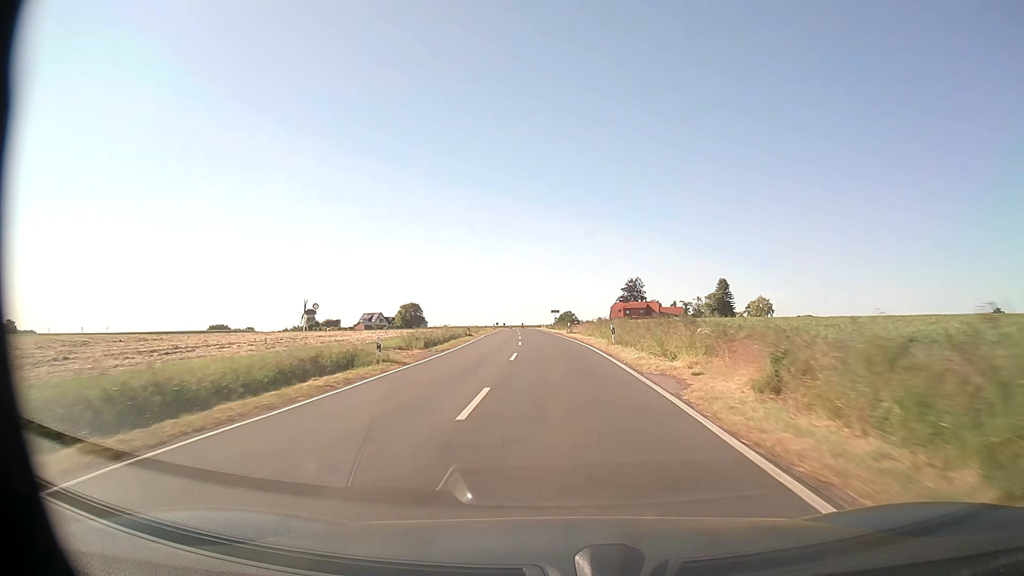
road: secondary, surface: asphalt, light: Day
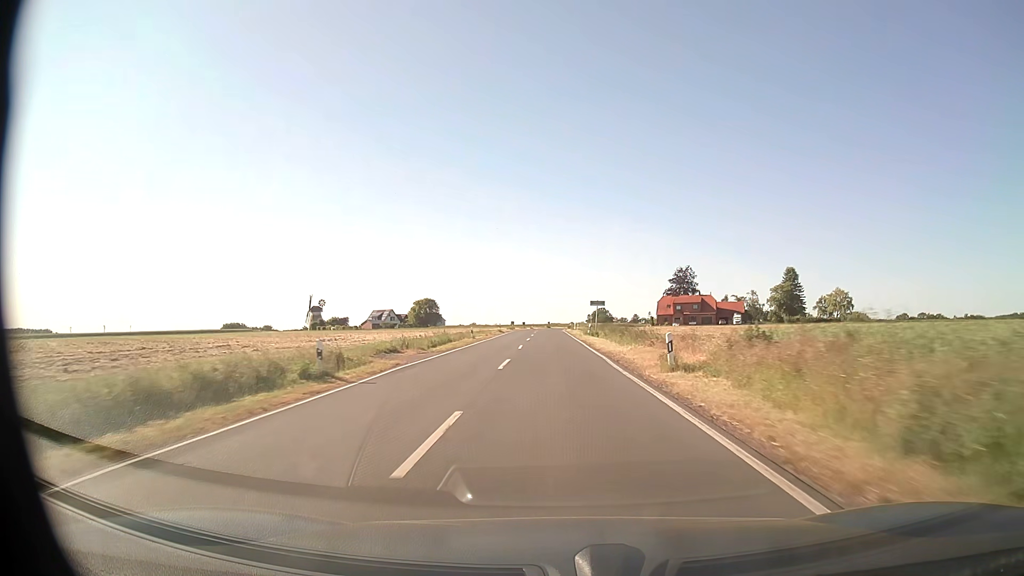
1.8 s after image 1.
(-0.8, +39.5) m; -3°
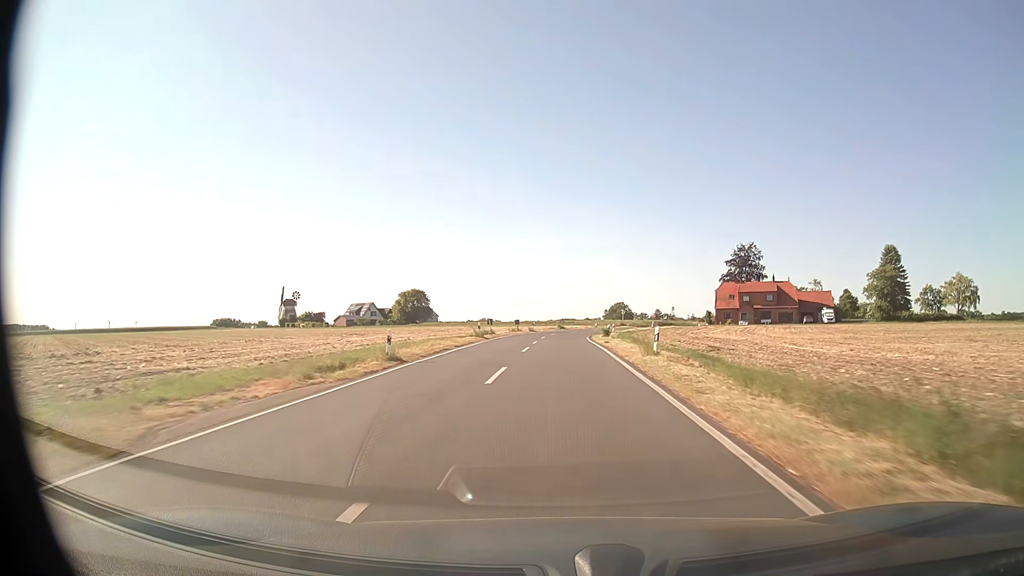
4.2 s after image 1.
(-0.7, +53.3) m; -1°
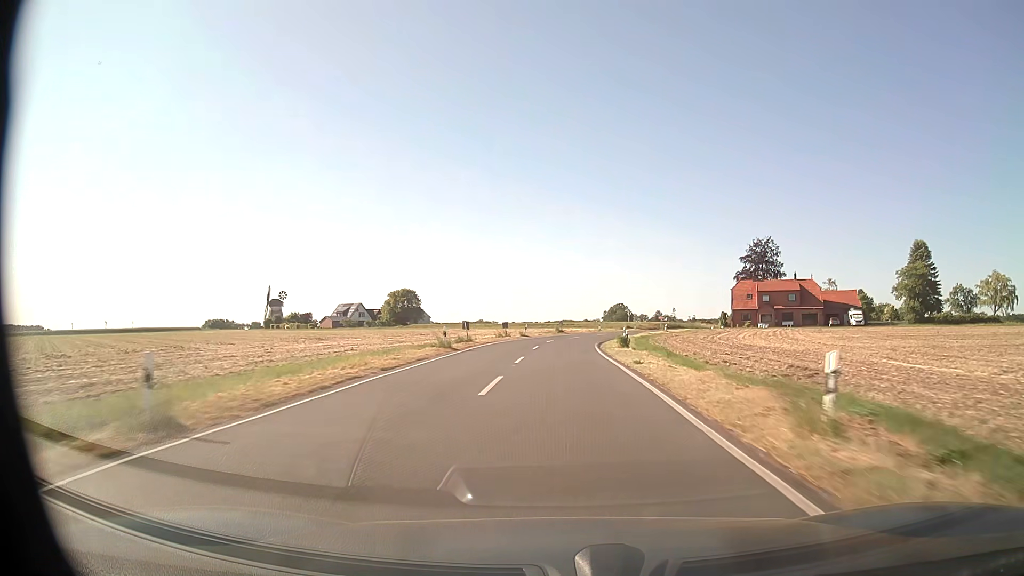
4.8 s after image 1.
(0.0, +13.2) m; 0°
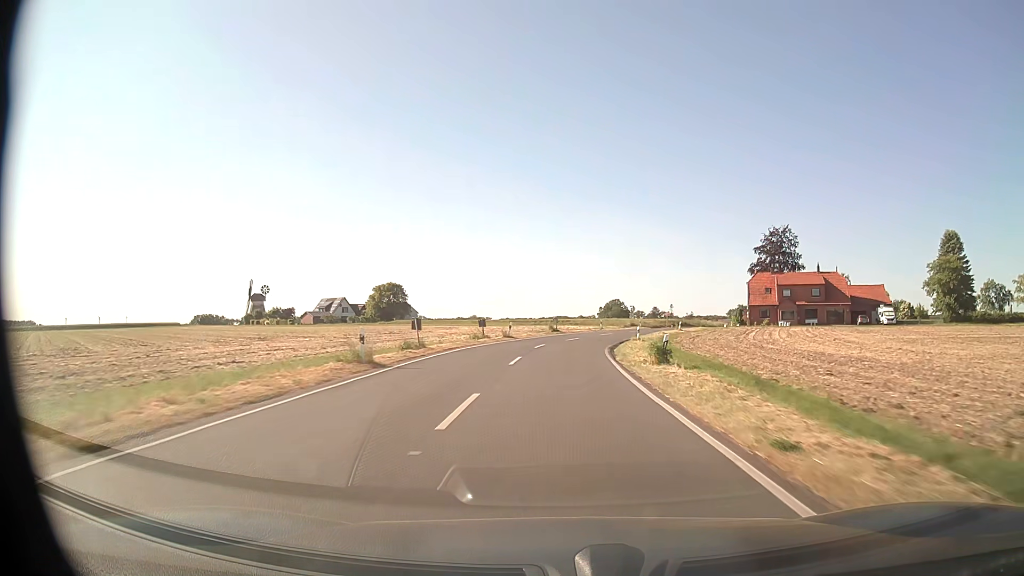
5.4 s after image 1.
(0.0, +13.1) m; 0°
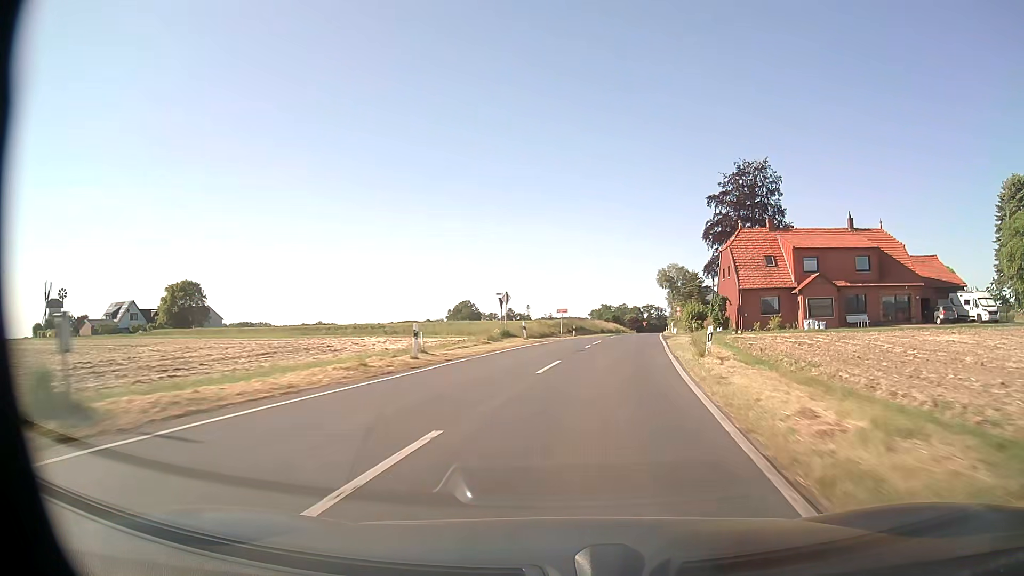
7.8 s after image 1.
(+4.1, +51.5) m; +12°
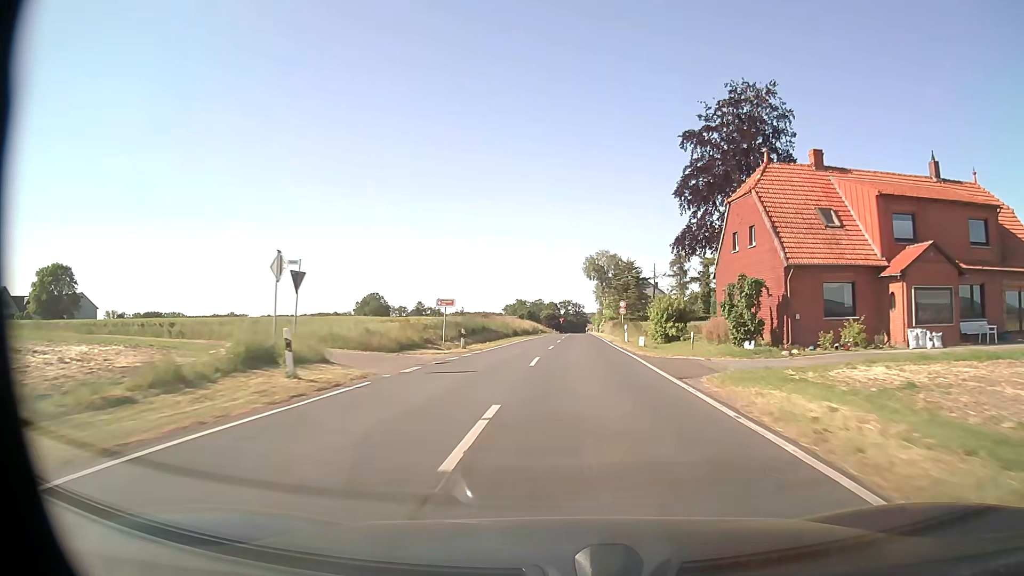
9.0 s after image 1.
(+1.9, +25.1) m; +8°
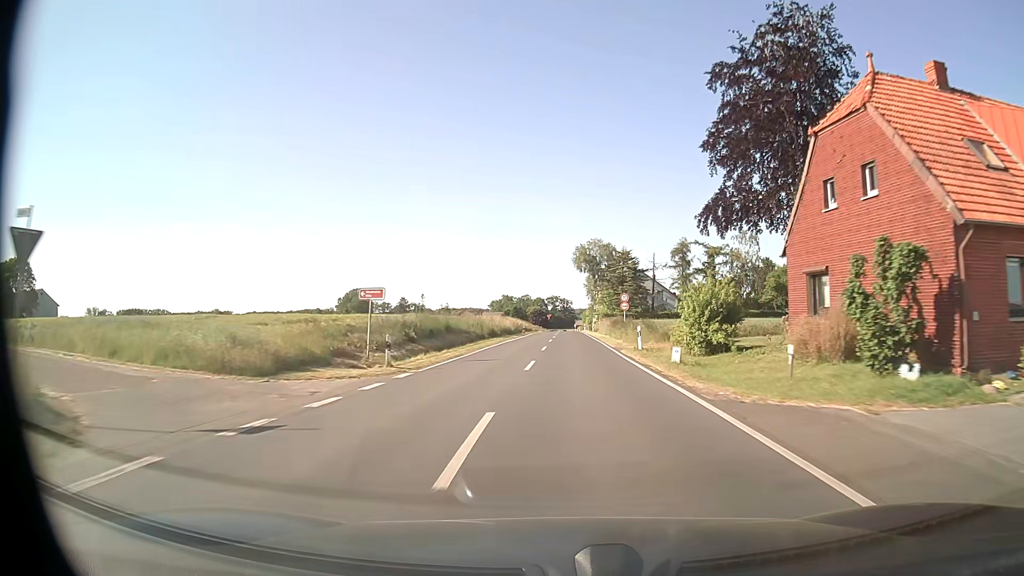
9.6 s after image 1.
(+0.1, +12.4) m; +1°
(0, +10) (0, +20) (0, +30) (+1, +40) (+1, +50) (+1, +60) (+1, +70) (+1, +80) (+2, +90) (+2, +100) m
